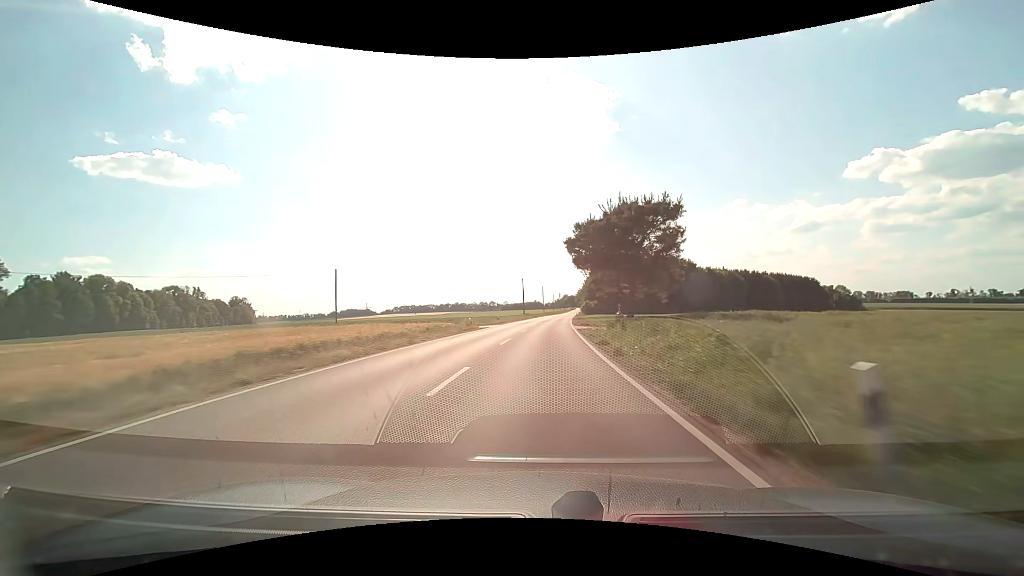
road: secondary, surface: asphalt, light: Day
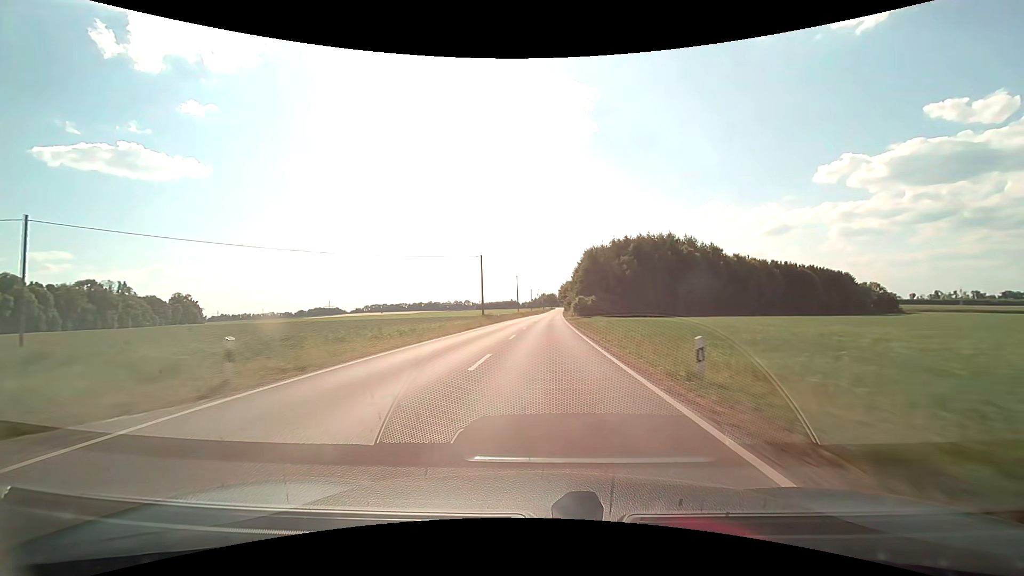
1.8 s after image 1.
(+1.1, +44.9) m; +3°
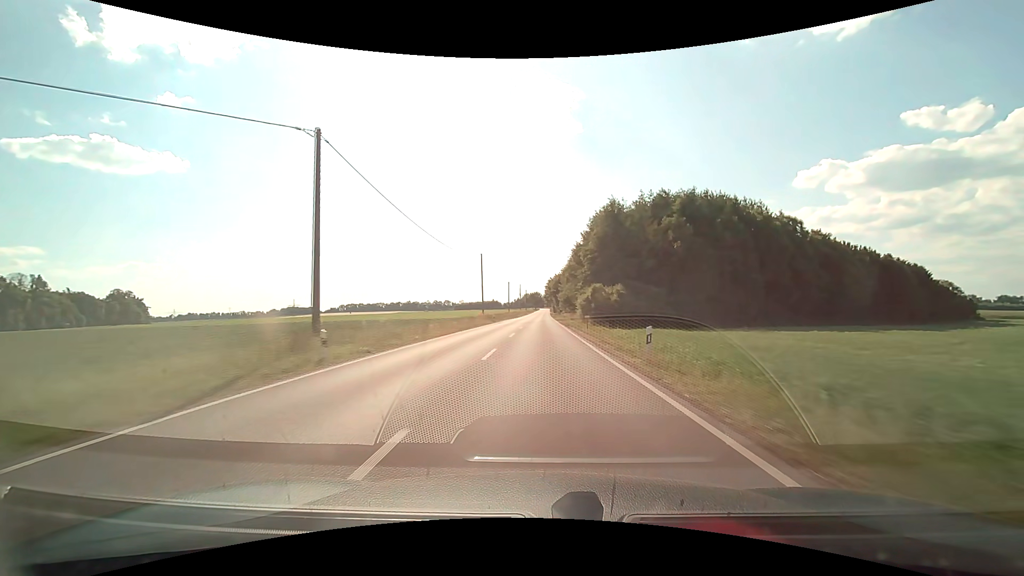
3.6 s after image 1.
(+0.7, +45.6) m; +2°
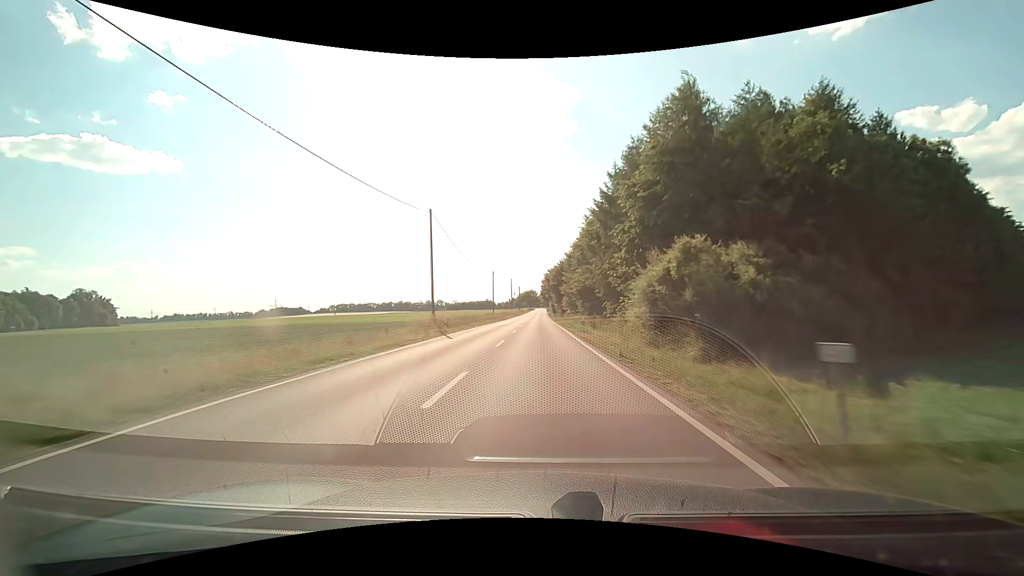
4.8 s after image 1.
(+0.2, +30.7) m; +1°
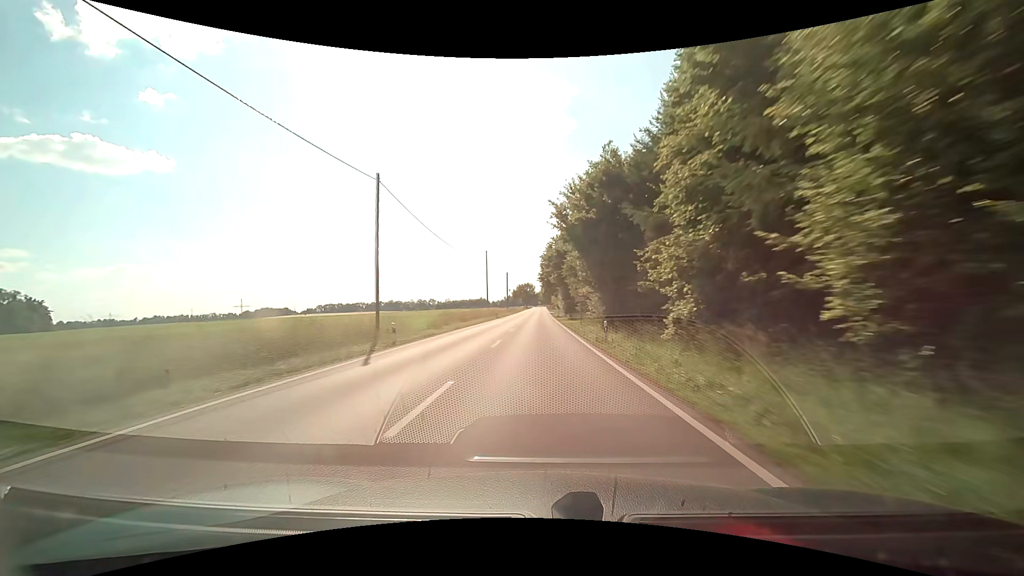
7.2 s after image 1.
(+0.2, +61.7) m; 0°
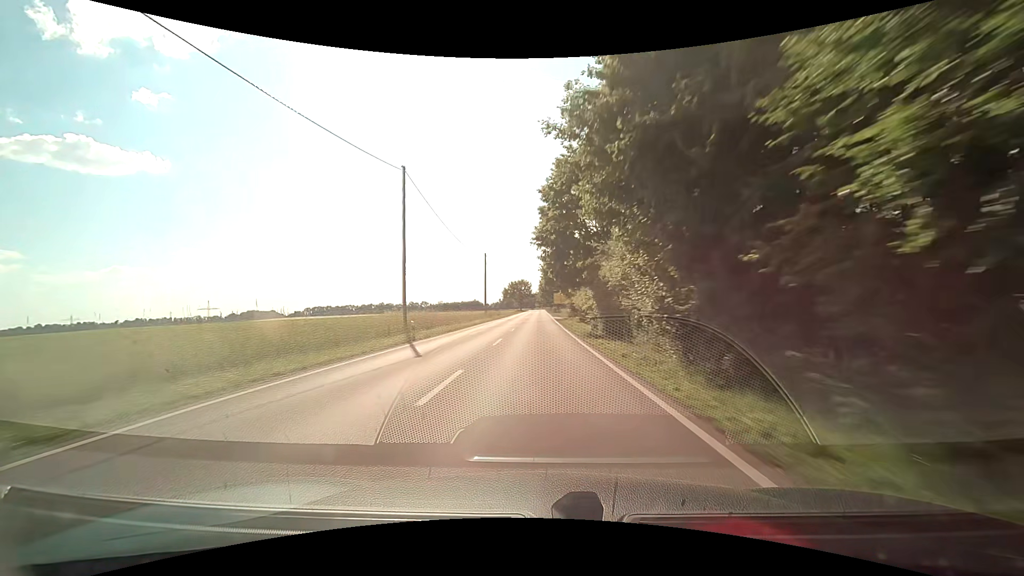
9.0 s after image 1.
(+0.2, +46.3) m; +1°
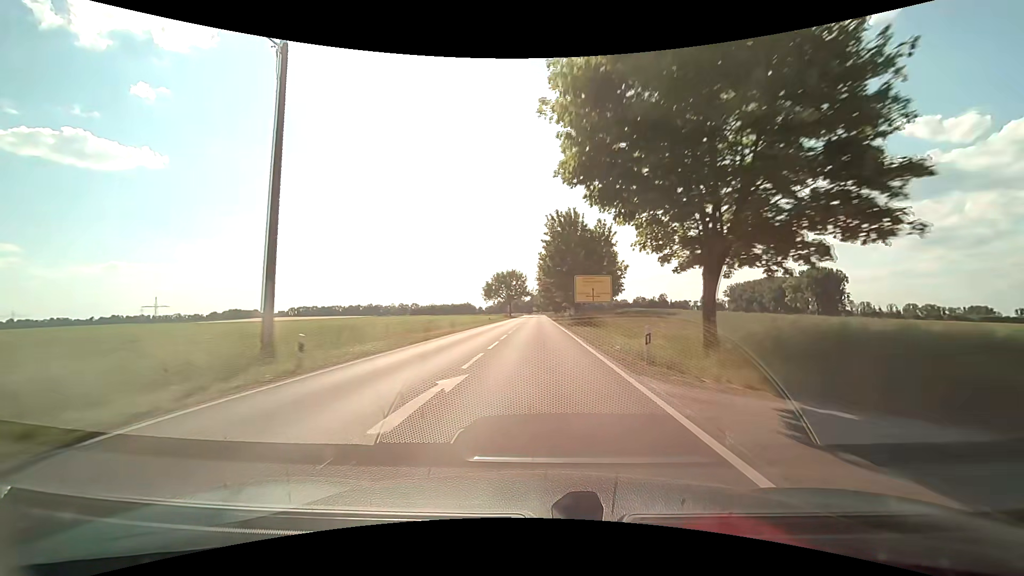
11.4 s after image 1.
(-0.3, +61.5) m; 0°
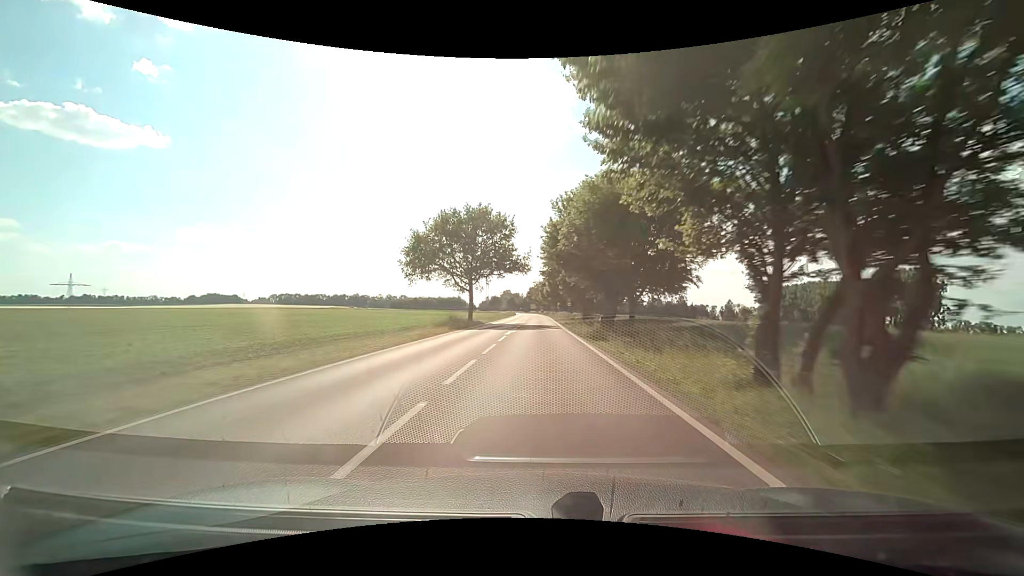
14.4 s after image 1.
(+0.2, +74.7) m; 0°
(0, +10) (0, +20) (0, +30) (0, +40) (0, +50) (0, +60) (0, +70) (0, +80) (0, +90) (0, +100) m
